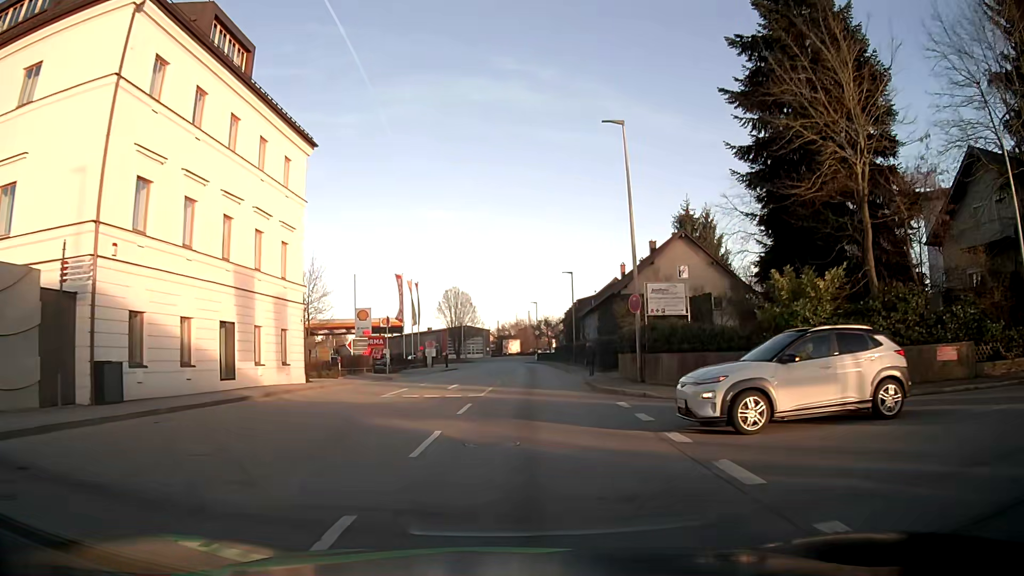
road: tertiary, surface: asphalt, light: Day
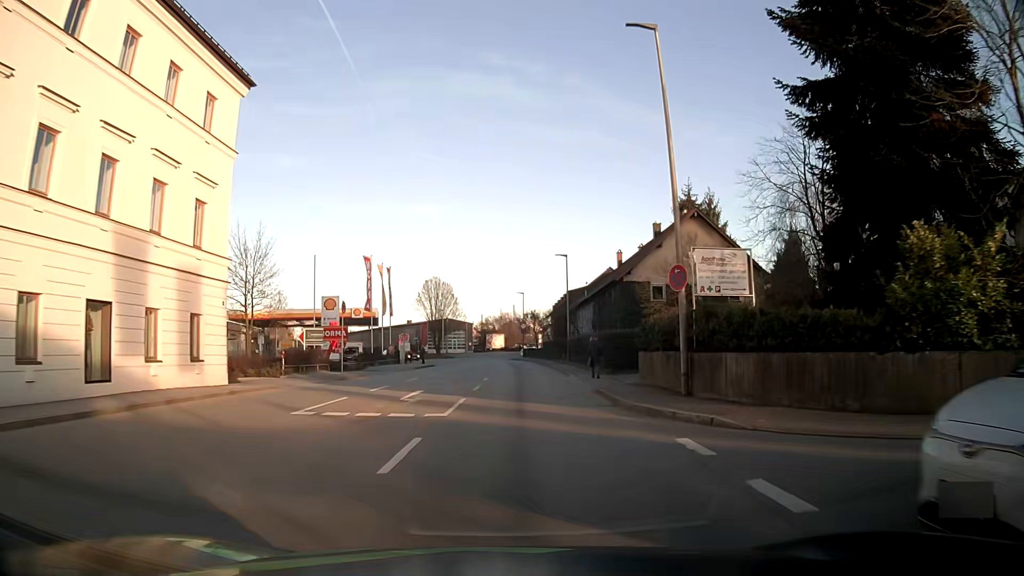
(+0.1, +7.4) m; +1°
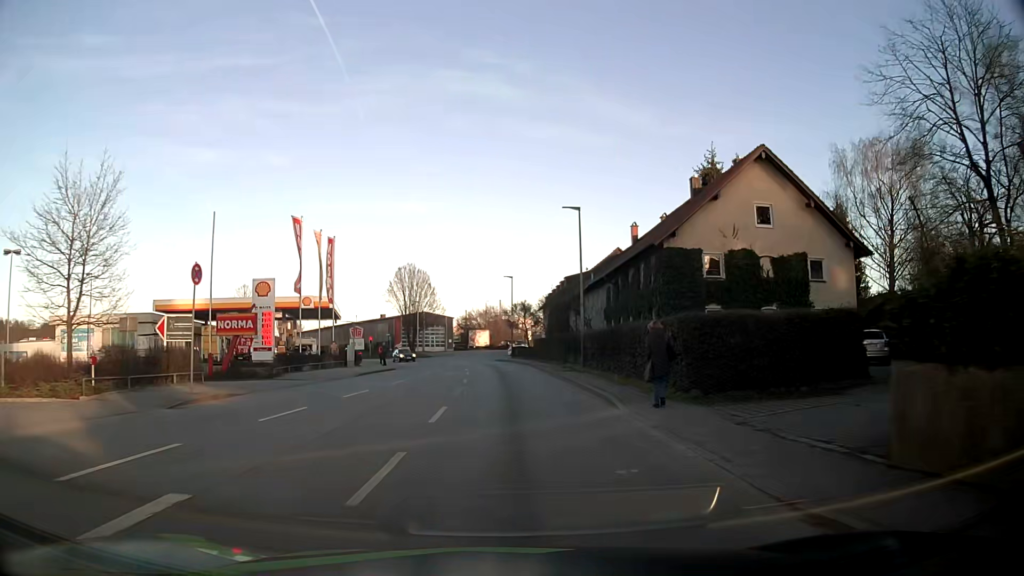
(+0.3, +14.9) m; +2°
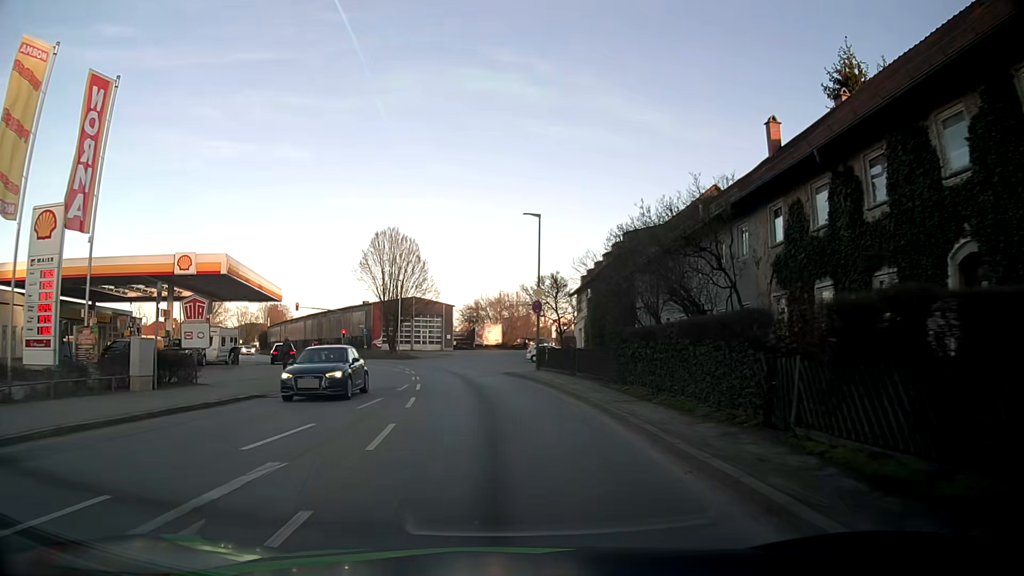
(-0.3, +27.1) m; -2°
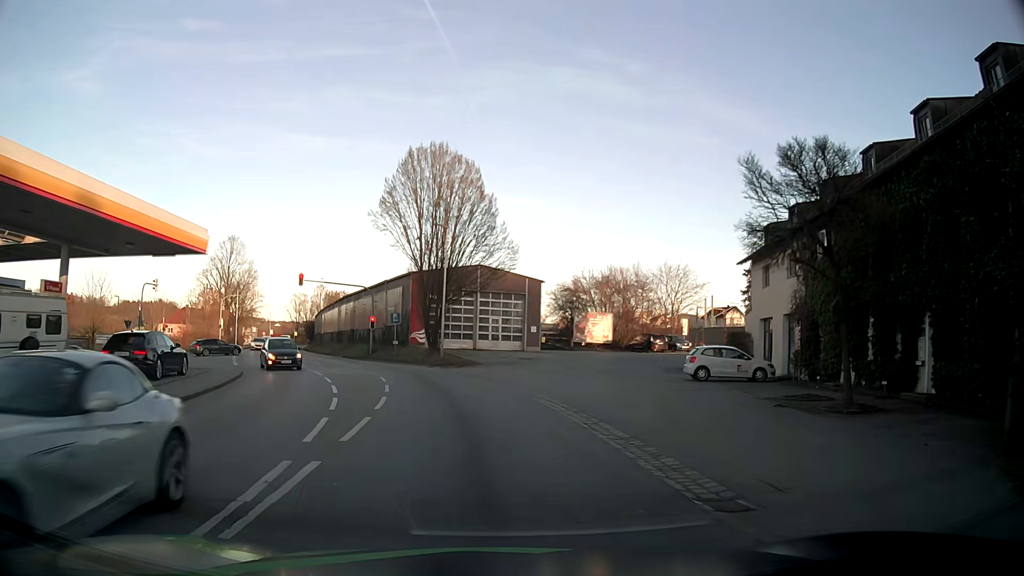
(-1.7, +28.5) m; -8°
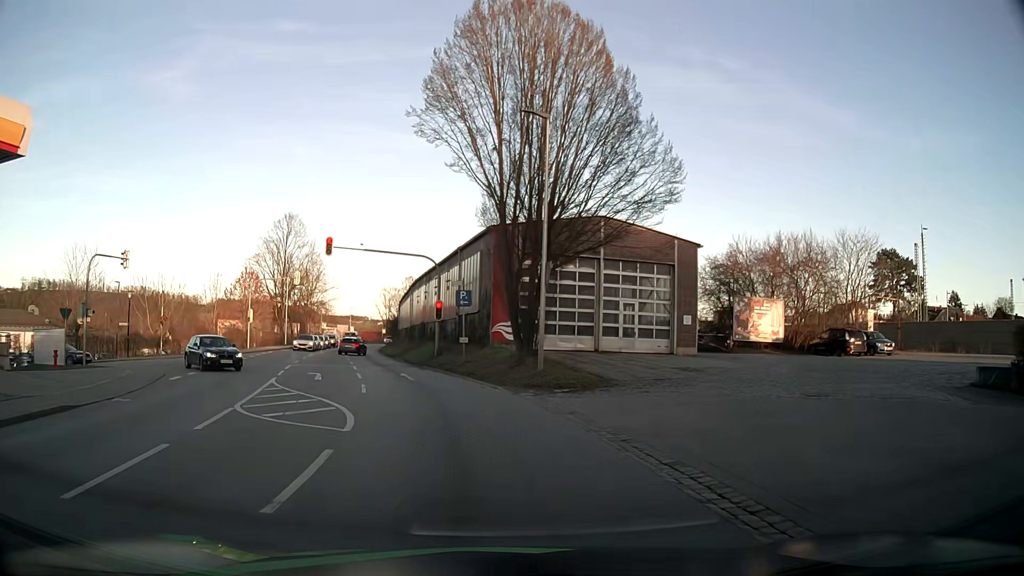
(-1.2, +18.2) m; -9°
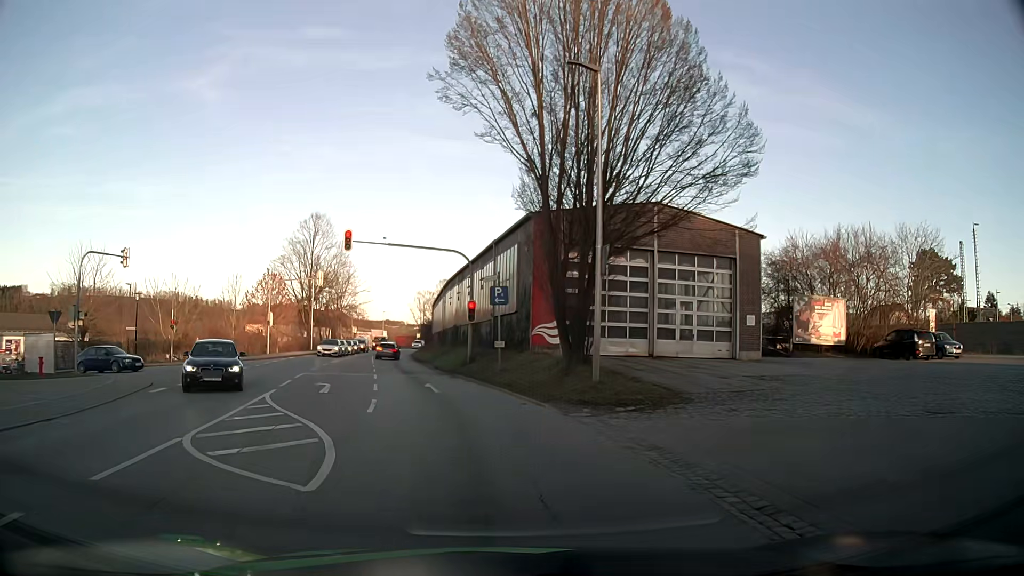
(-0.1, +3.8) m; -3°
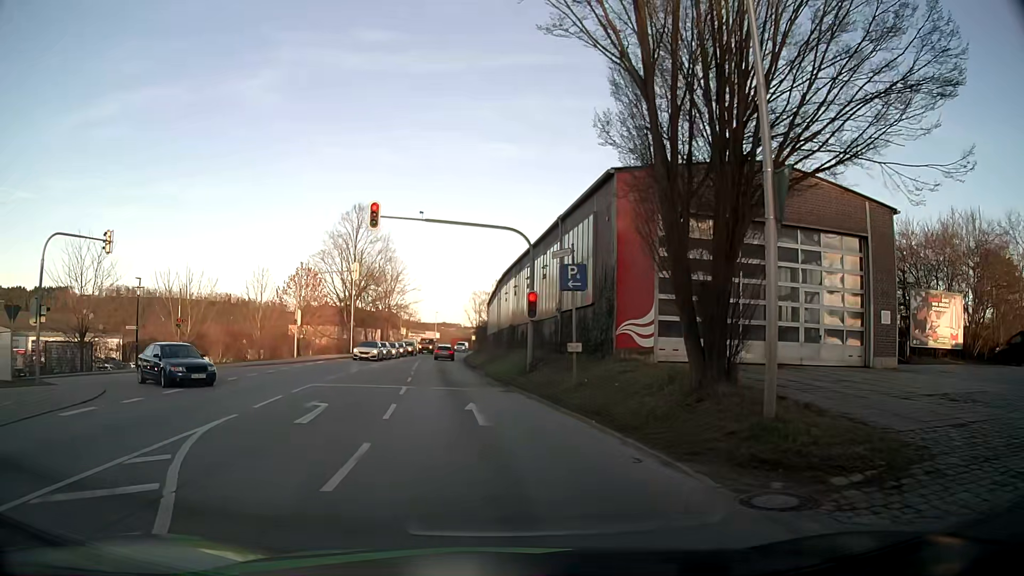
(-0.3, +6.8) m; -5°
